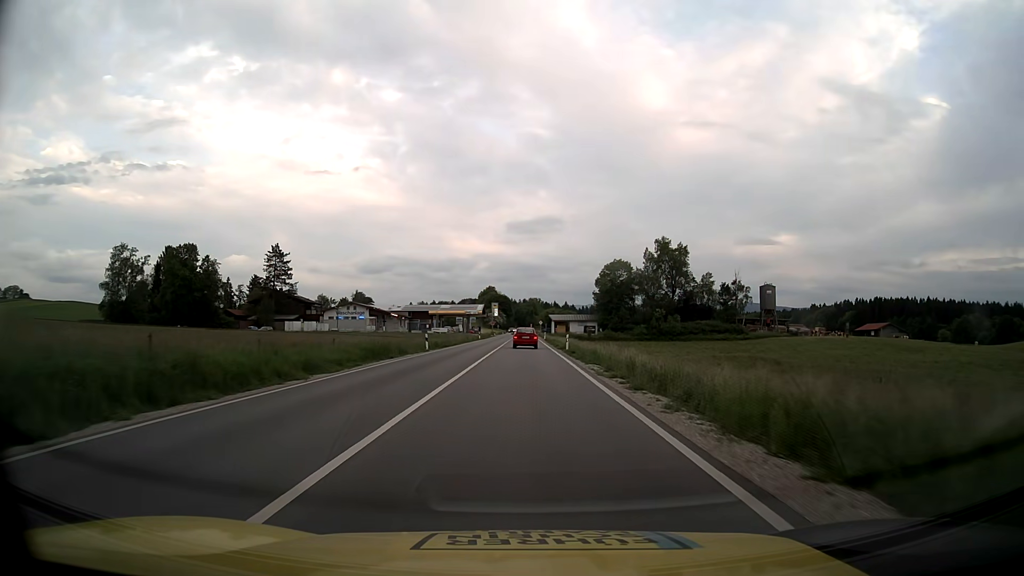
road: primary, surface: asphalt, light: Day
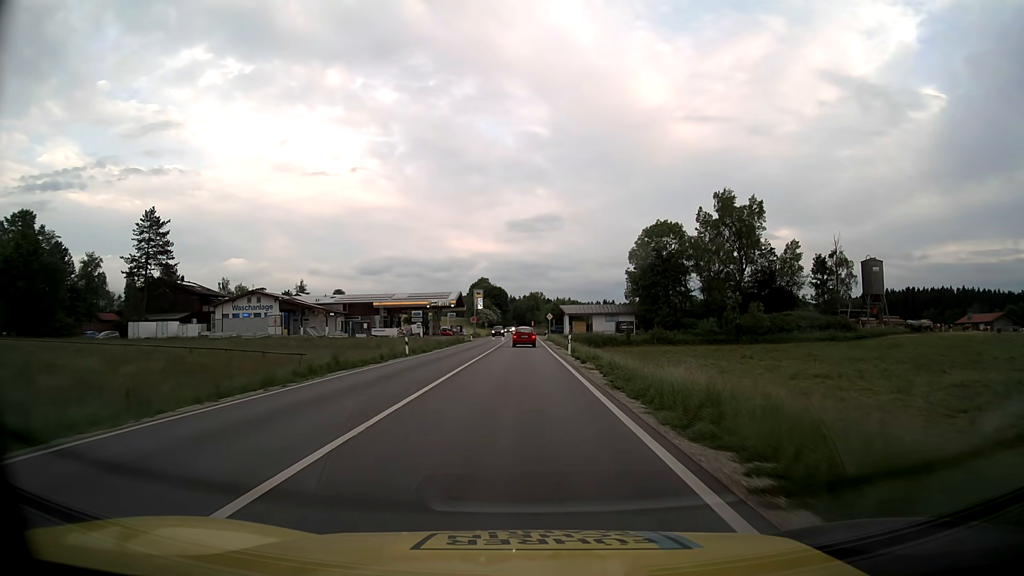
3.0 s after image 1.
(+0.2, +56.0) m; 0°
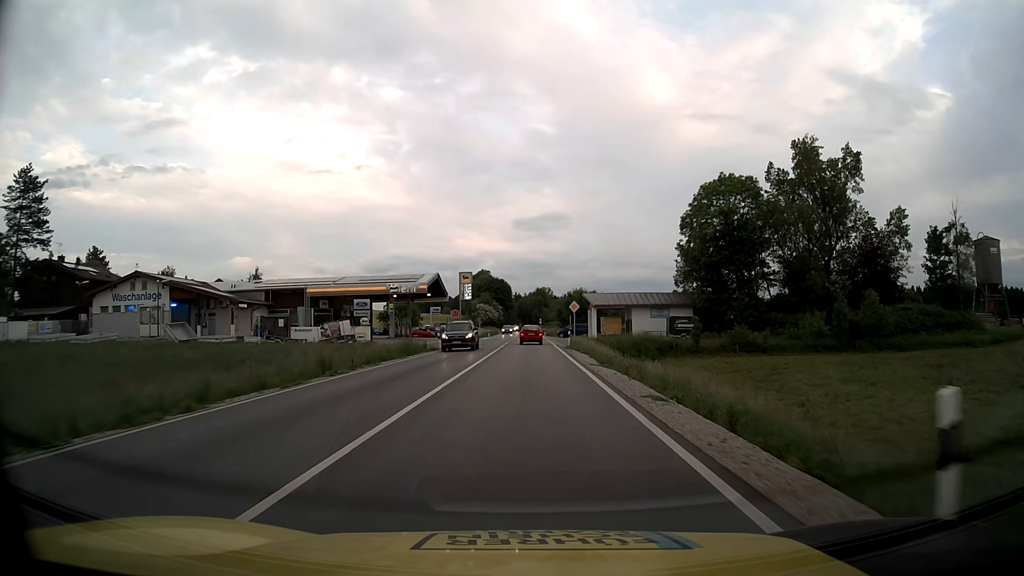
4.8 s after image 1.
(-0.2, +33.4) m; -1°
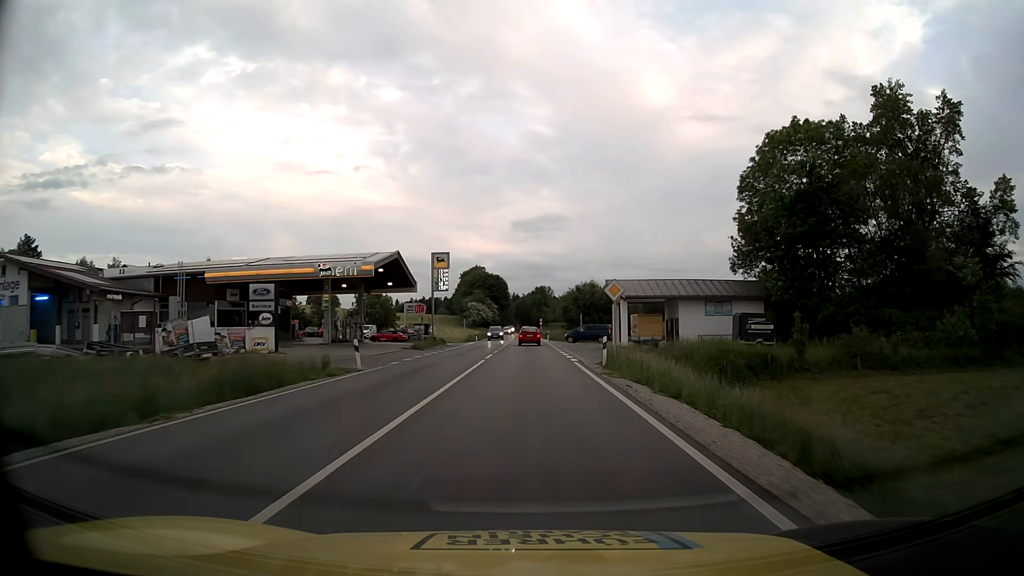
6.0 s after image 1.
(0.0, +22.3) m; 0°
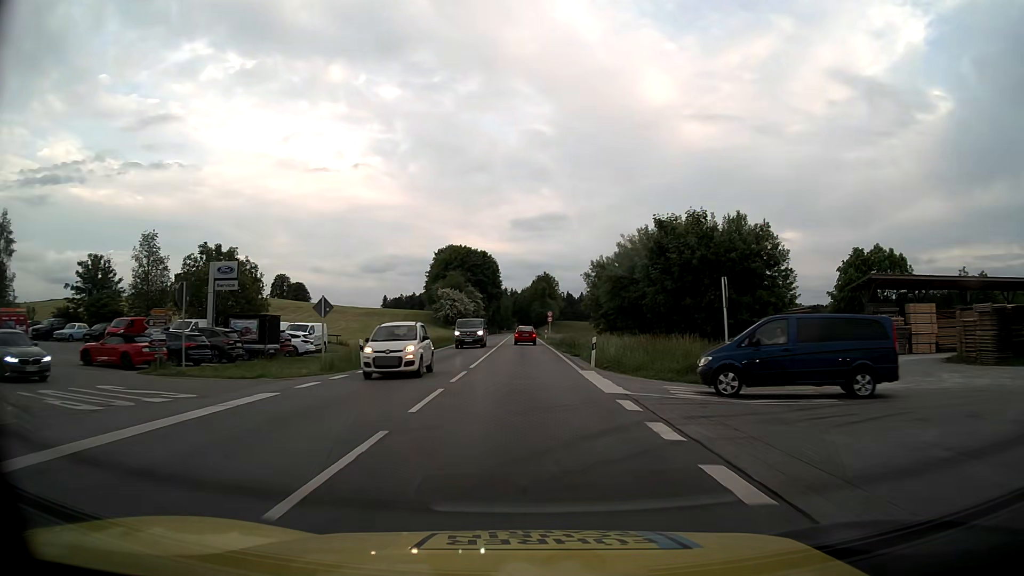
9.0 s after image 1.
(+0.2, +55.6) m; 0°
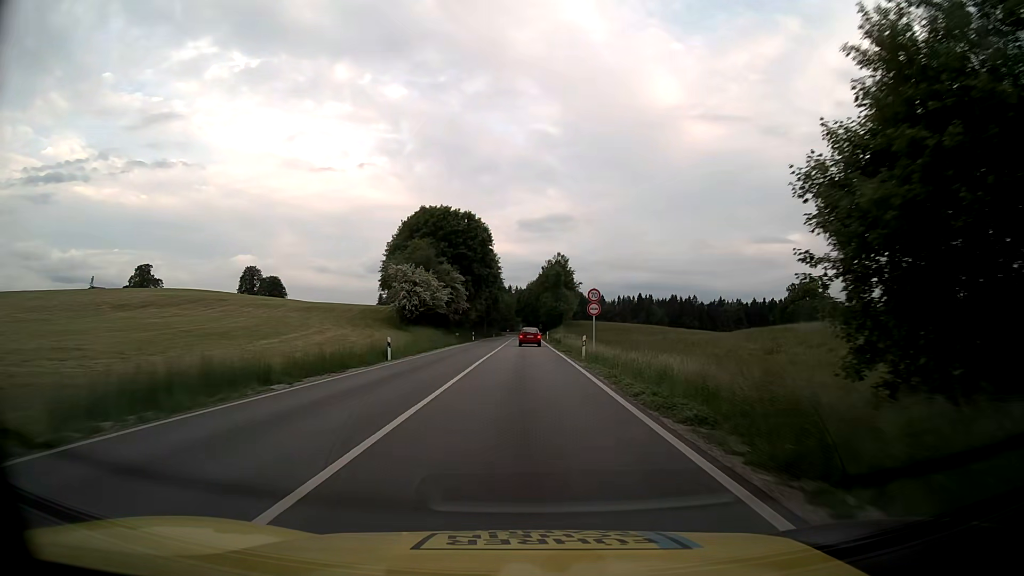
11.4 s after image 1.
(-0.2, +44.4) m; 0°
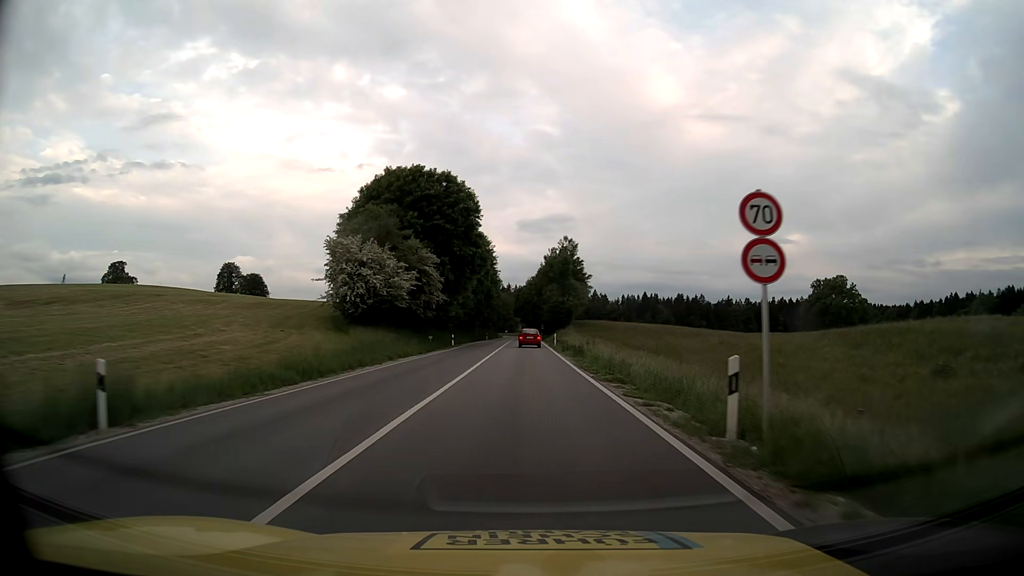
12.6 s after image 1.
(0.0, +22.2) m; 0°
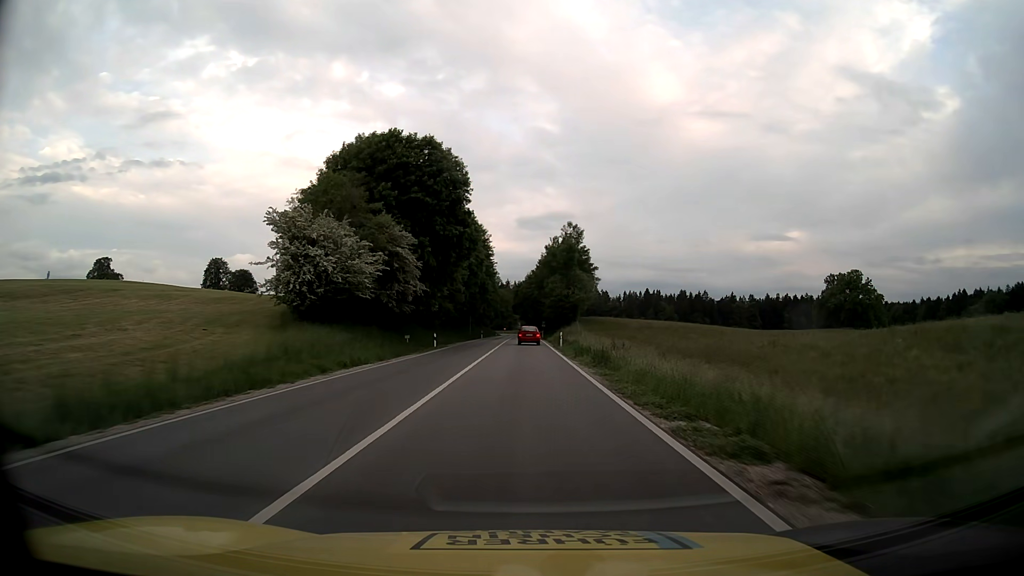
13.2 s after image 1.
(0.0, +11.1) m; 0°
(0, +10) (0, +20) (0, +30) (0, +40) (0, +50) (0, +60) (0, +70) (0, +80) (0, +90) (0, +100) m
